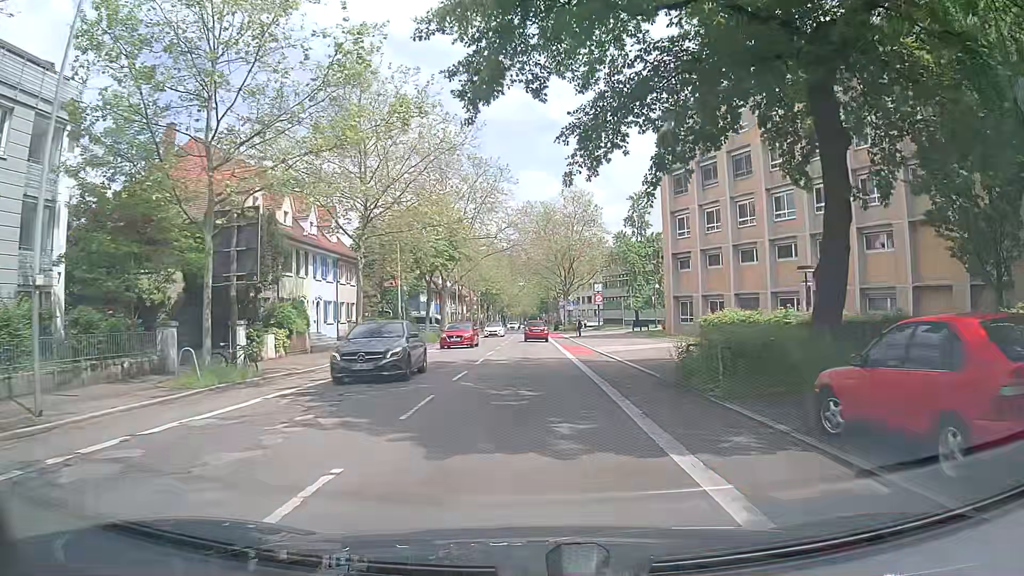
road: secondary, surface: asphalt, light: Day
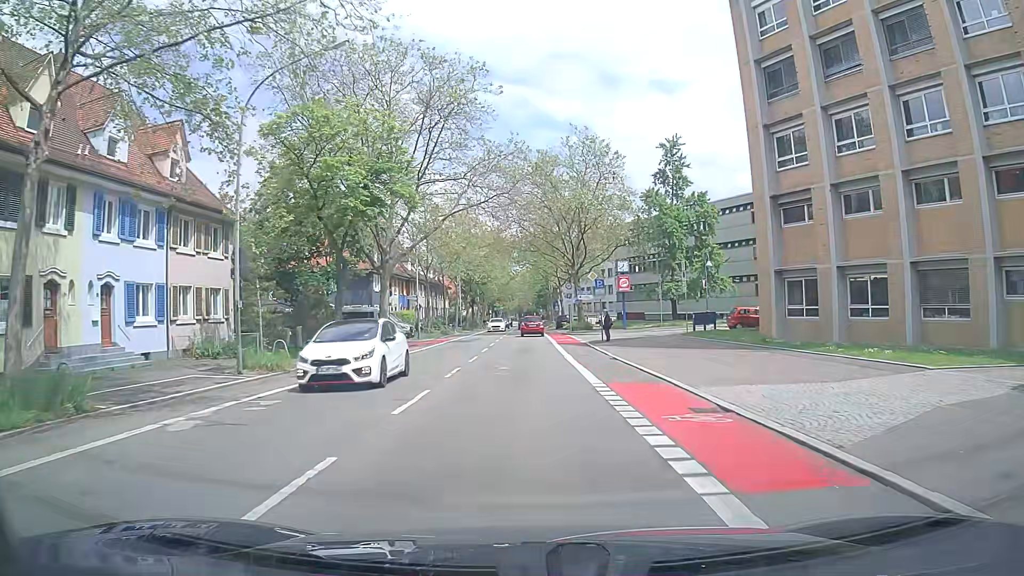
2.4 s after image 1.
(-0.1, +24.1) m; 0°
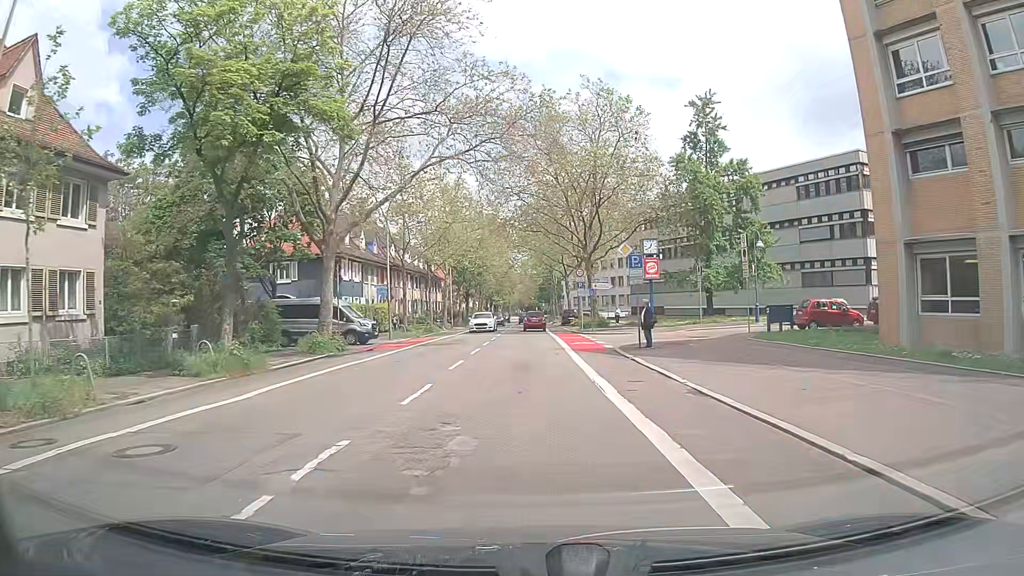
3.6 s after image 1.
(+0.1, +11.4) m; -1°
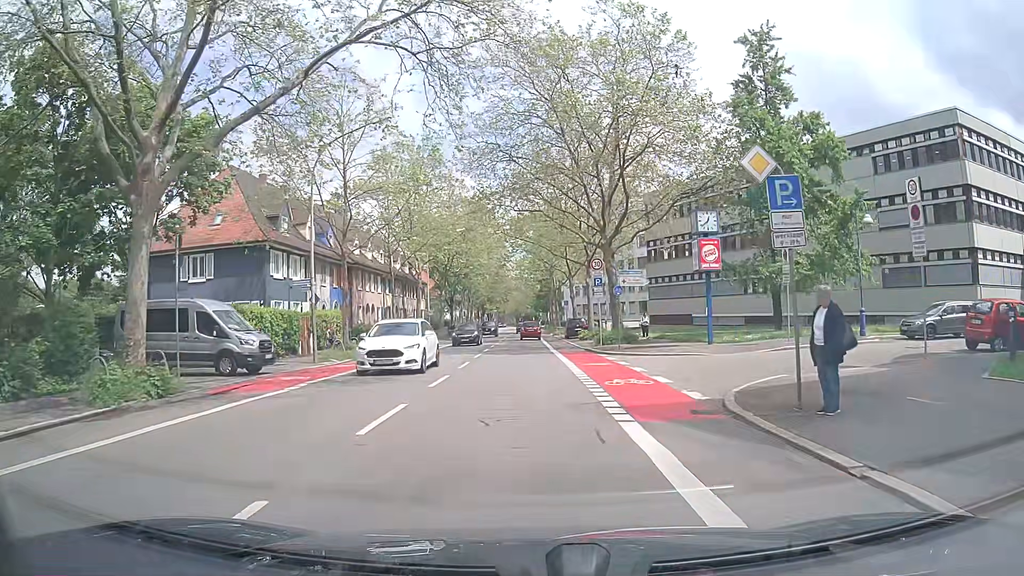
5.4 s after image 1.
(+0.2, +14.0) m; +1°
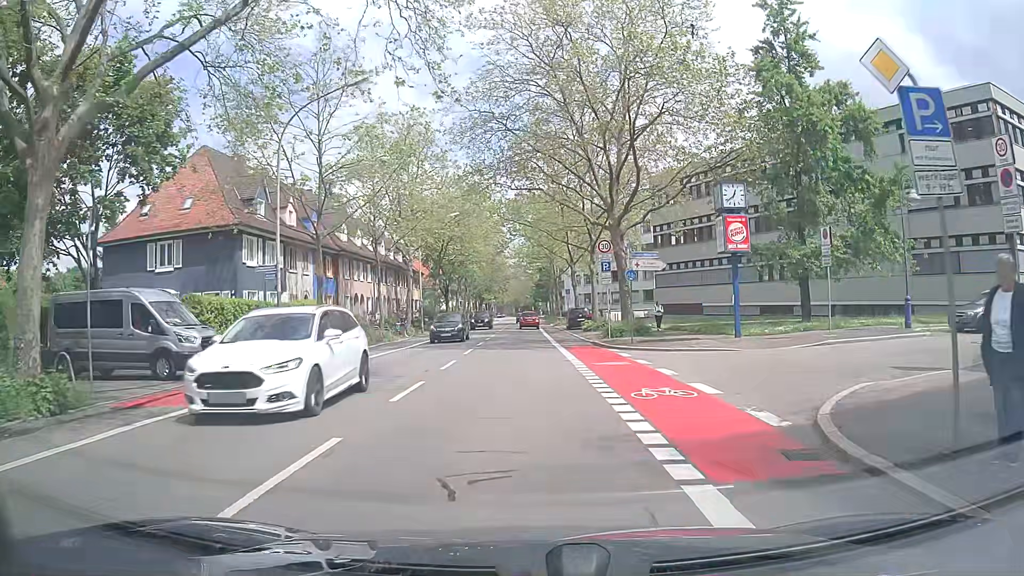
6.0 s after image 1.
(0.0, +3.7) m; 0°
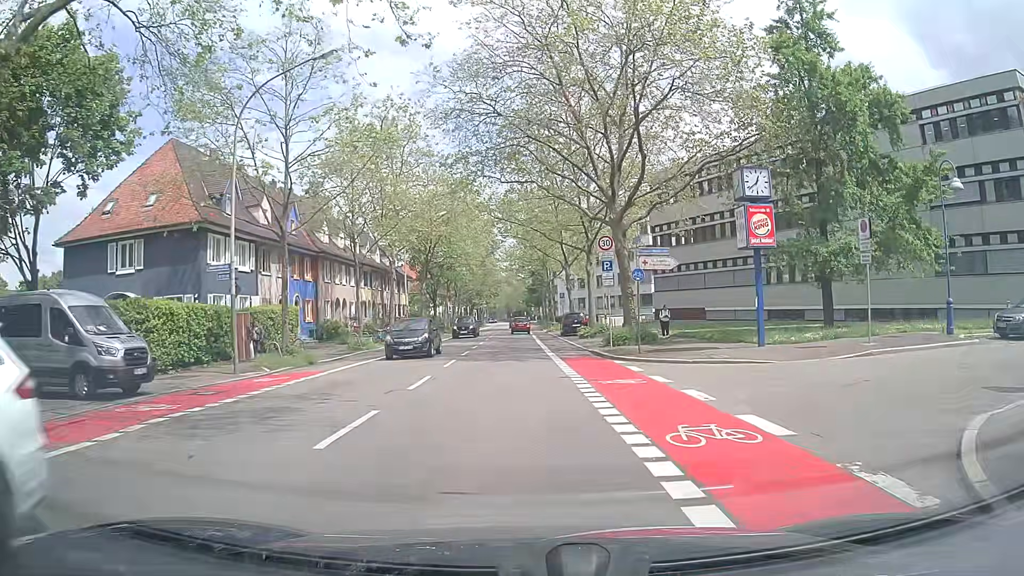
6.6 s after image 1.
(0.0, +3.2) m; -1°
